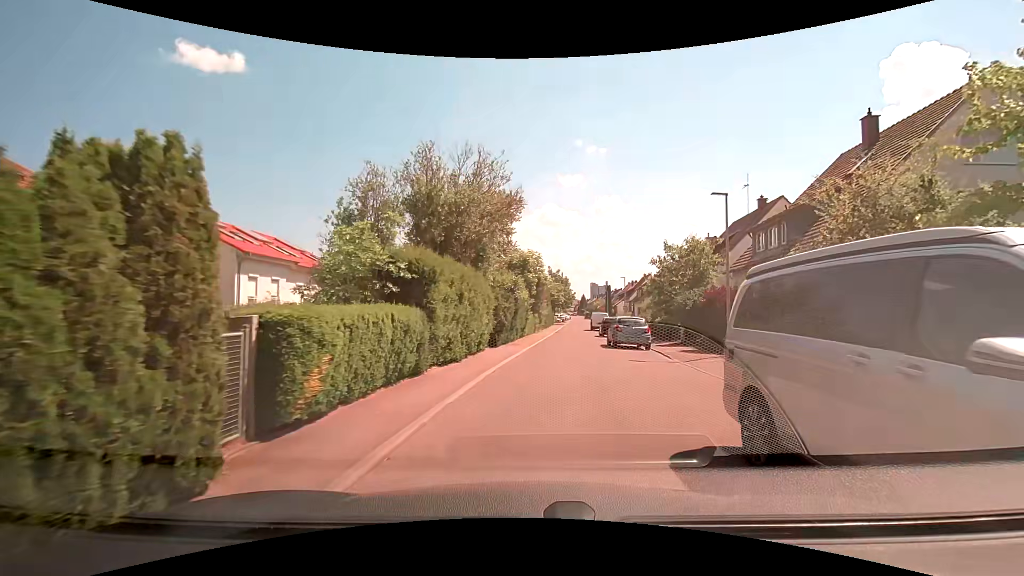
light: Day
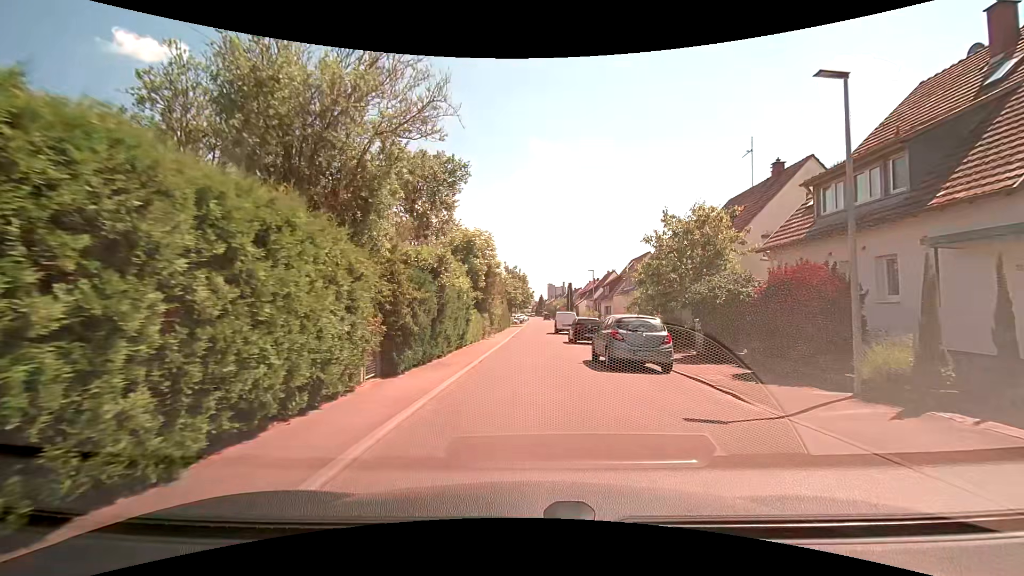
(+0.4, +9.9) m; +5°
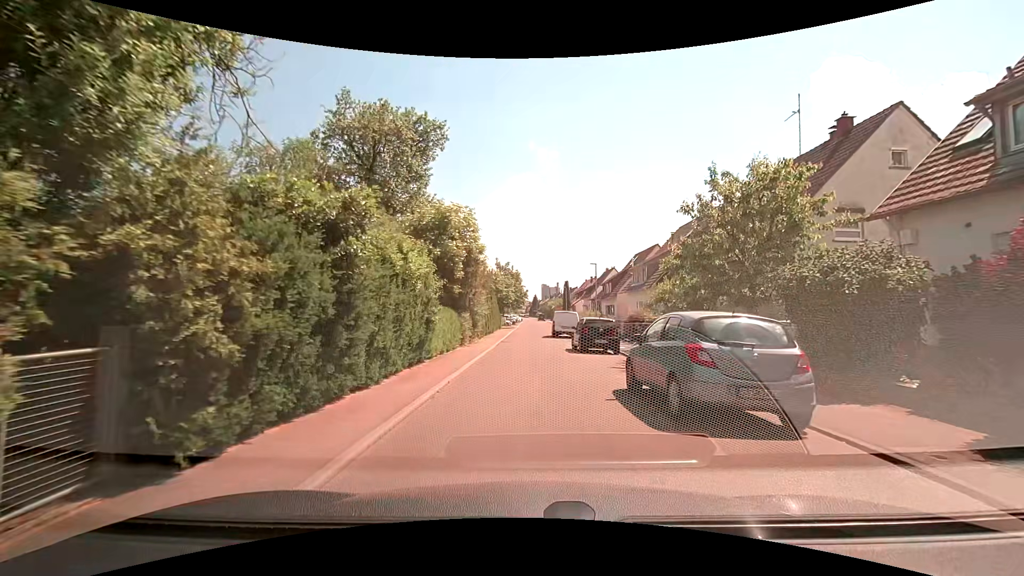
(0.0, +6.7) m; 0°
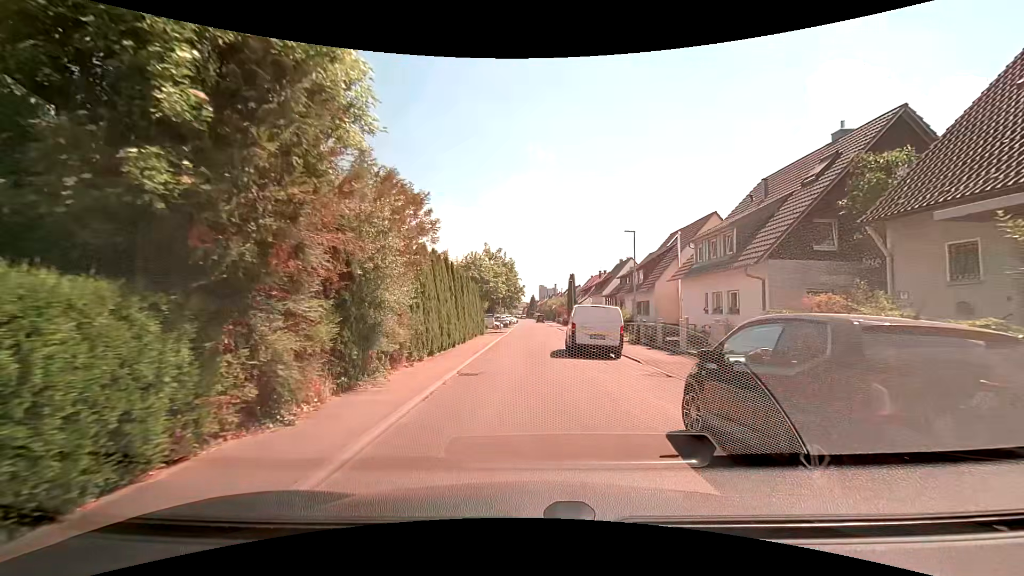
(+0.1, +17.0) m; +1°
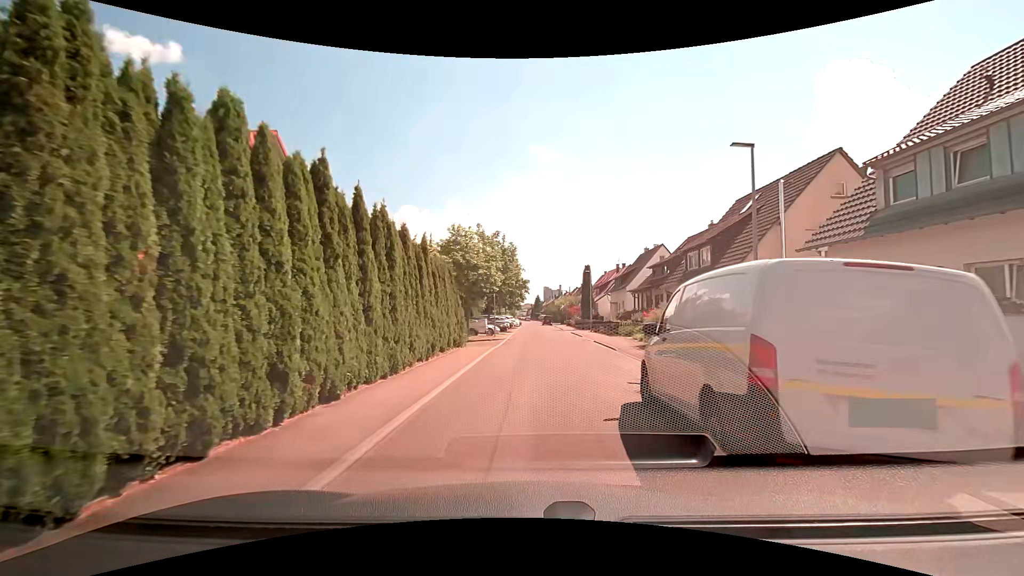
(-0.2, +13.8) m; -1°
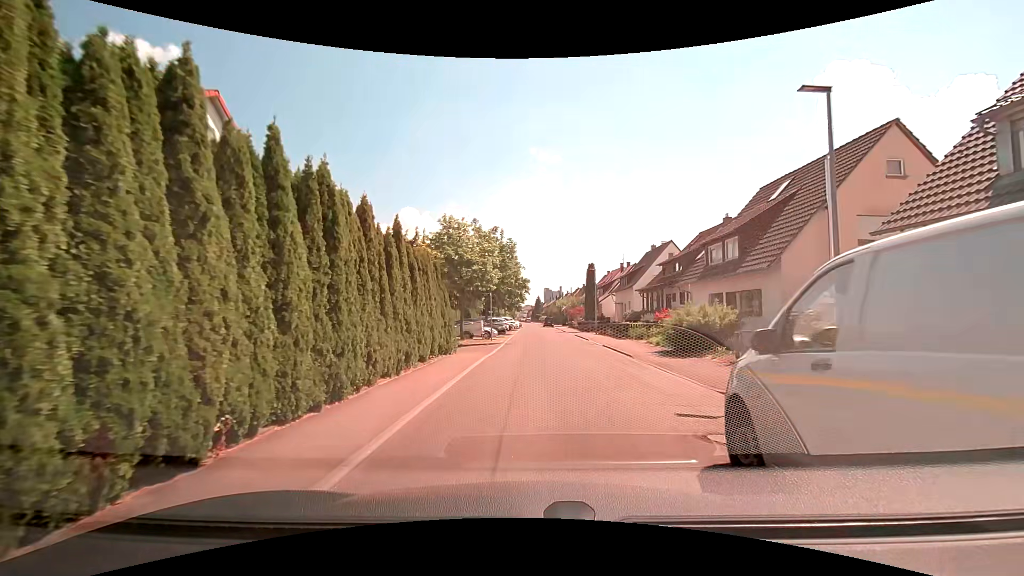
(0.0, +3.4) m; 0°
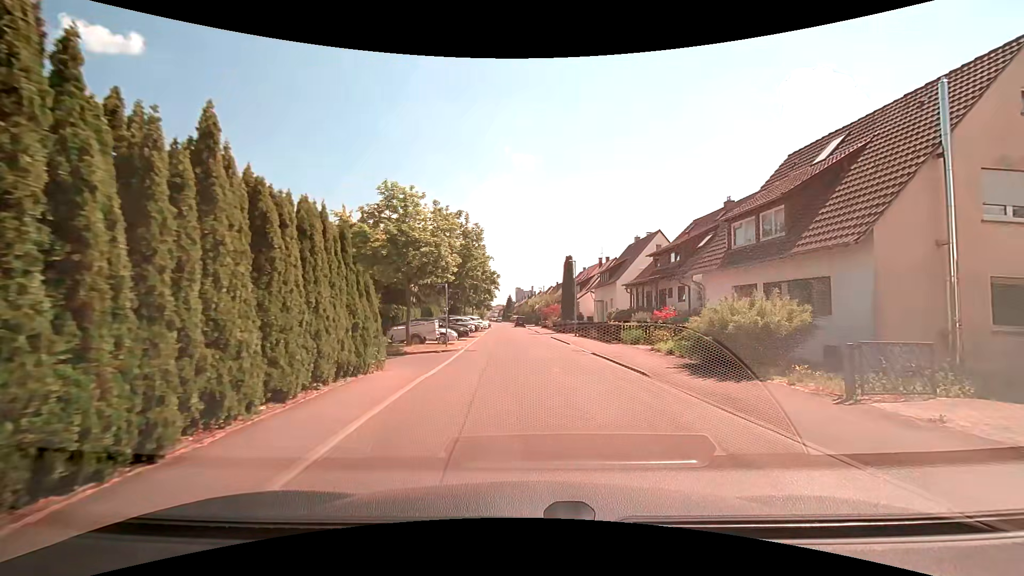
(+0.1, +6.8) m; +2°
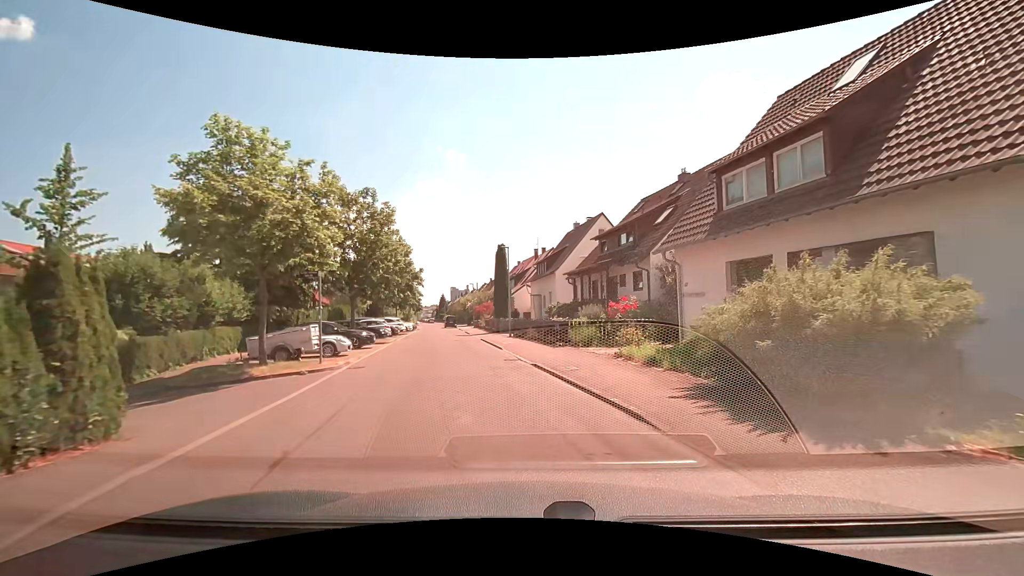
(+0.5, +6.7) m; +9°
